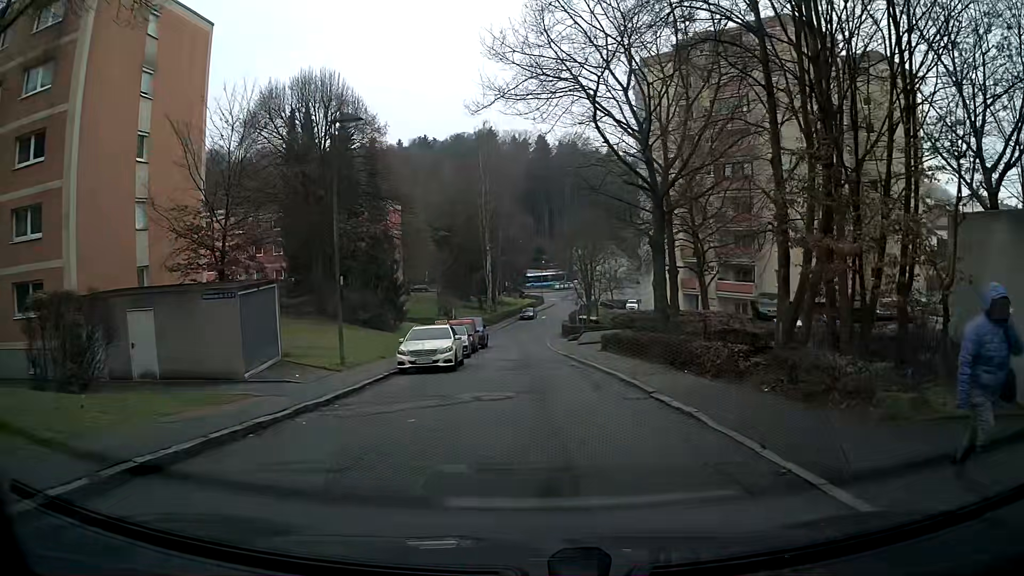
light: Day
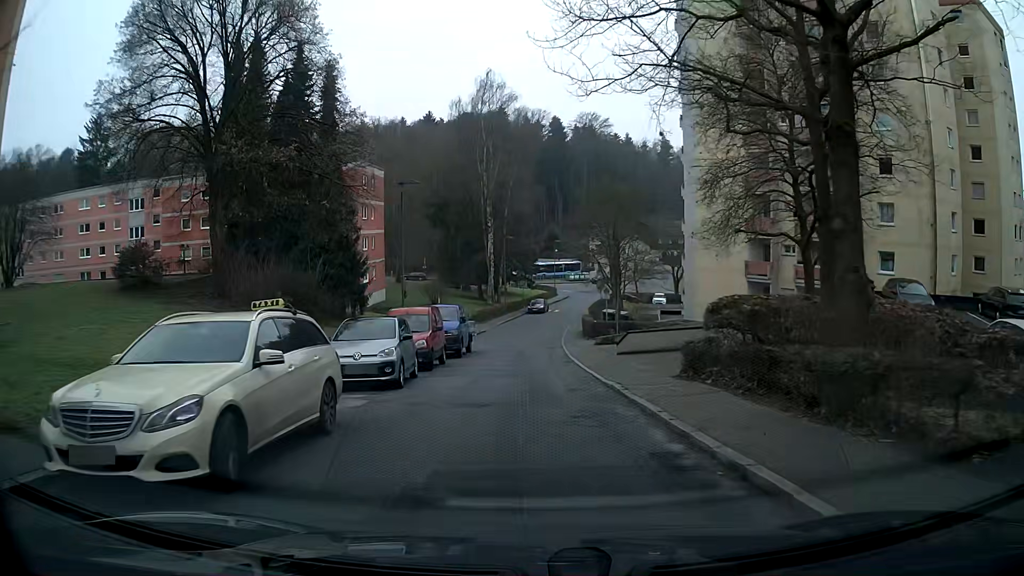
(-0.1, +16.1) m; -1°
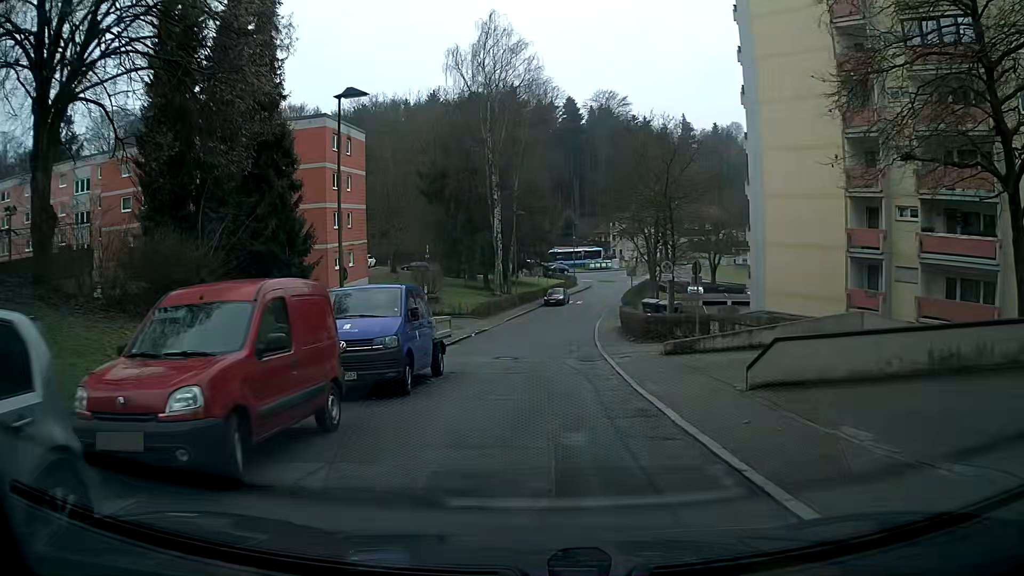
(-0.3, +13.0) m; -1°
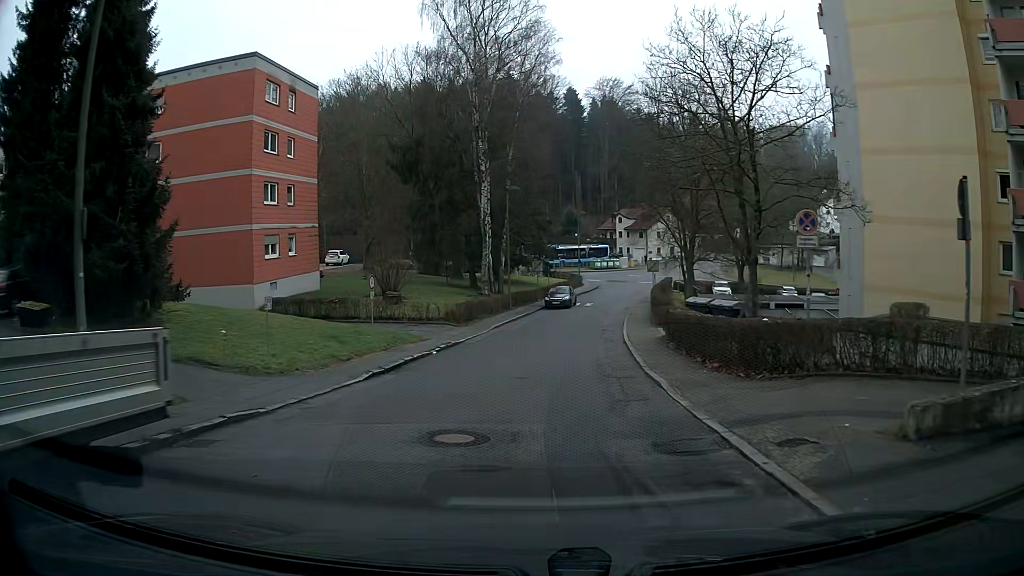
(0.0, +12.6) m; +1°
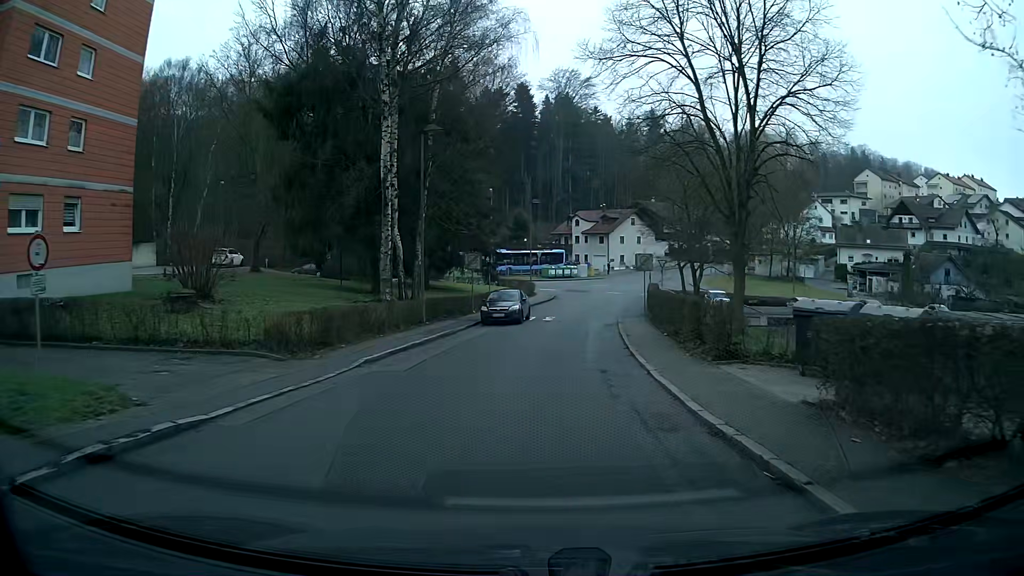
(+0.5, +17.1) m; +5°
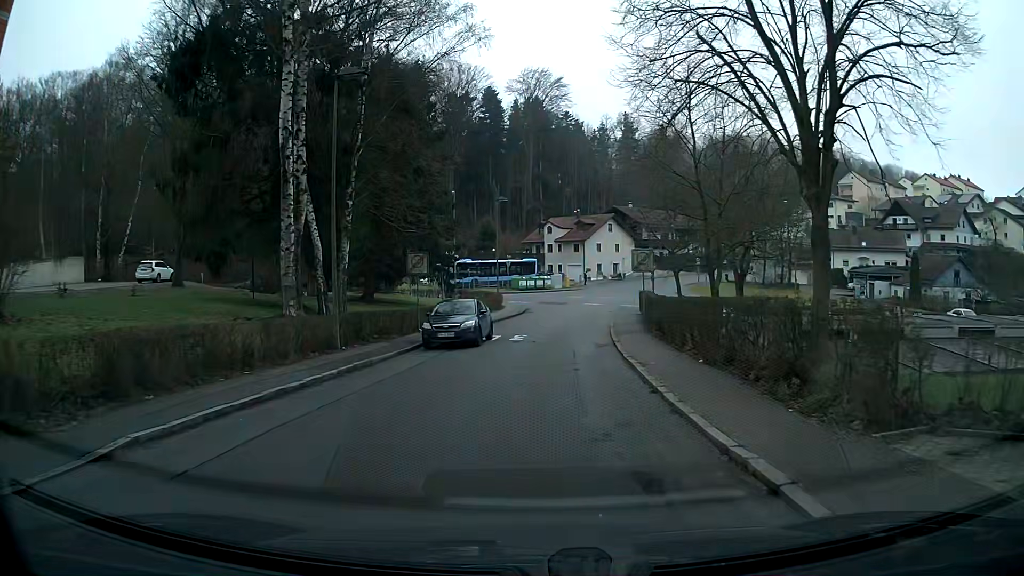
(+0.3, +8.4) m; +4°
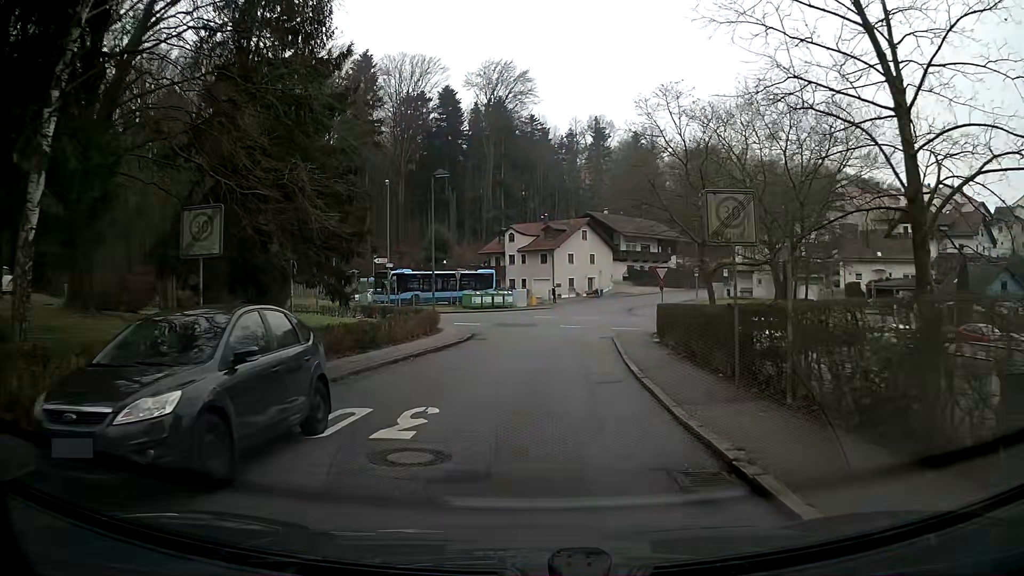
(+0.1, +15.9) m; +2°
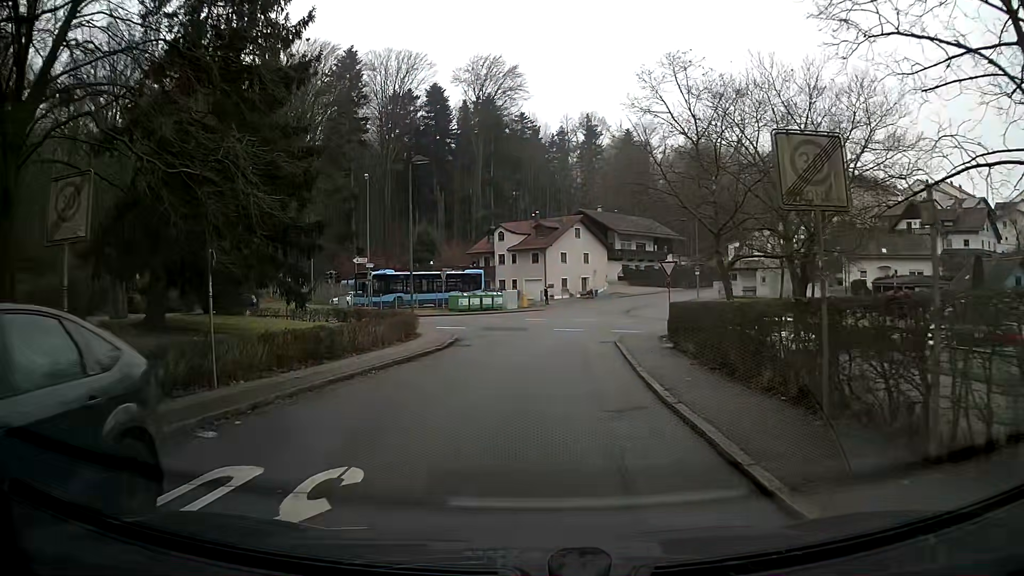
(0.0, +3.7) m; +1°
(0, +10) (0, +20) (+2, +30) (+9, +37) (+18, +37) (+28, +35) (+38, +32) (+48, +31) (+57, +27) (+66, +24) m
